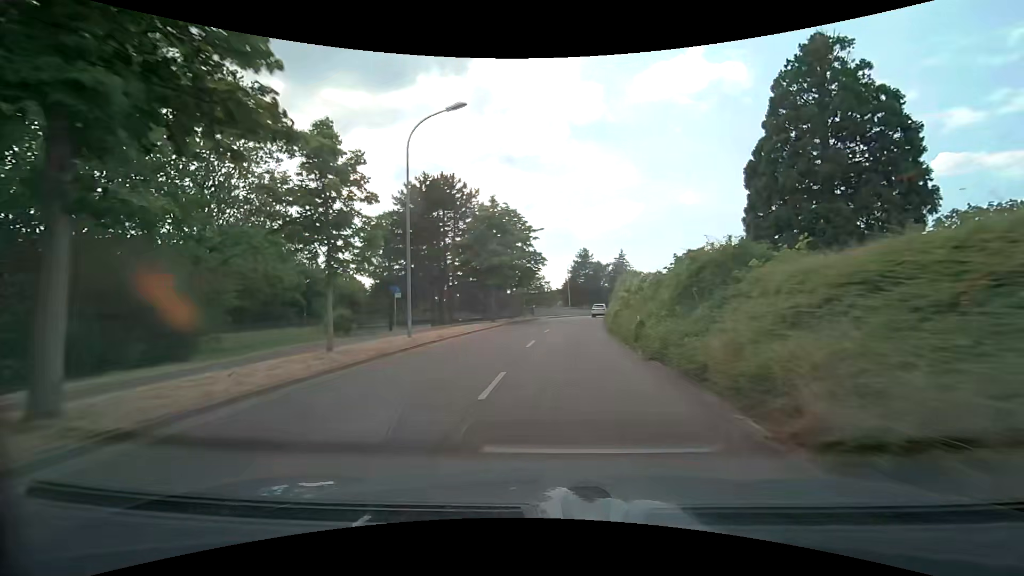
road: tertiary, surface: asphalt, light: Day
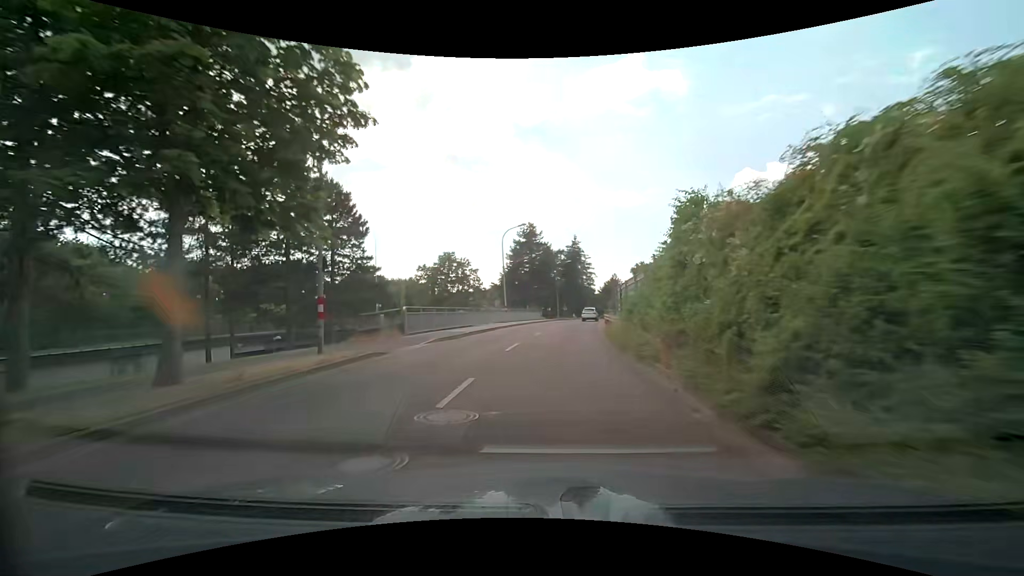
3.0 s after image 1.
(+2.3, +36.4) m; +7°
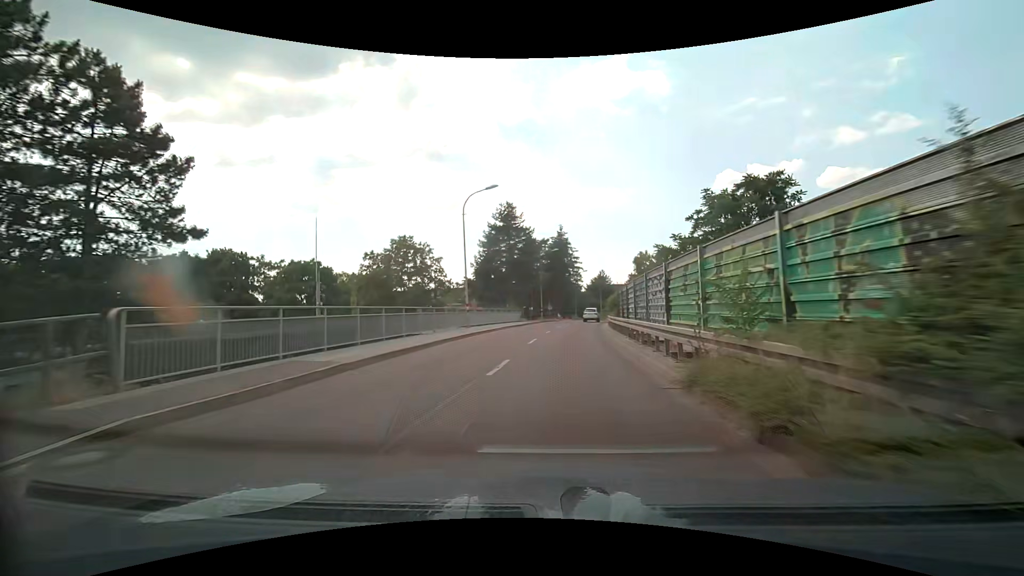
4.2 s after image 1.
(+0.1, +14.4) m; +2°
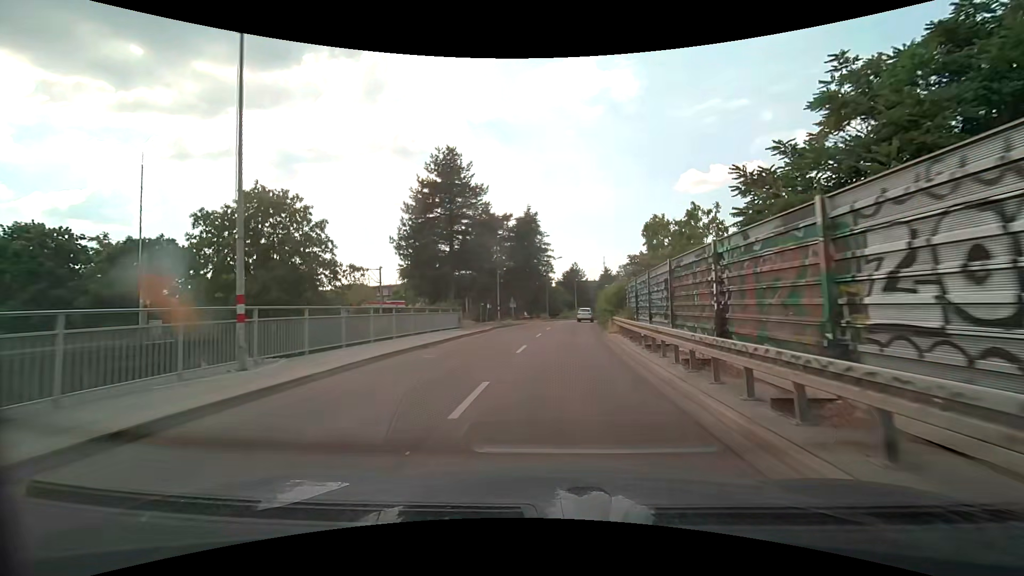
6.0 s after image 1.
(+0.5, +21.6) m; +3°
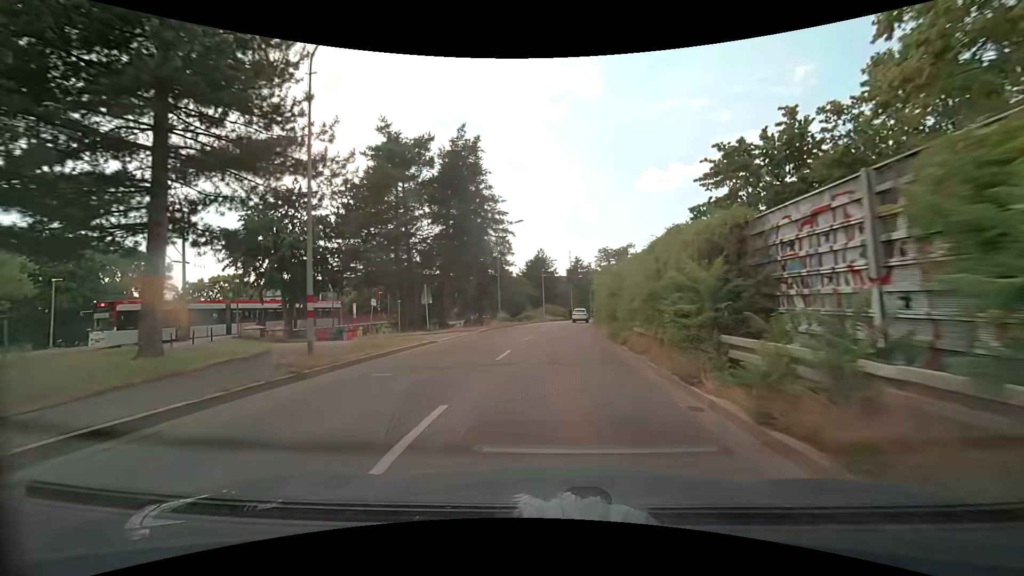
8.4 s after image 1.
(+1.2, +29.1) m; +4°
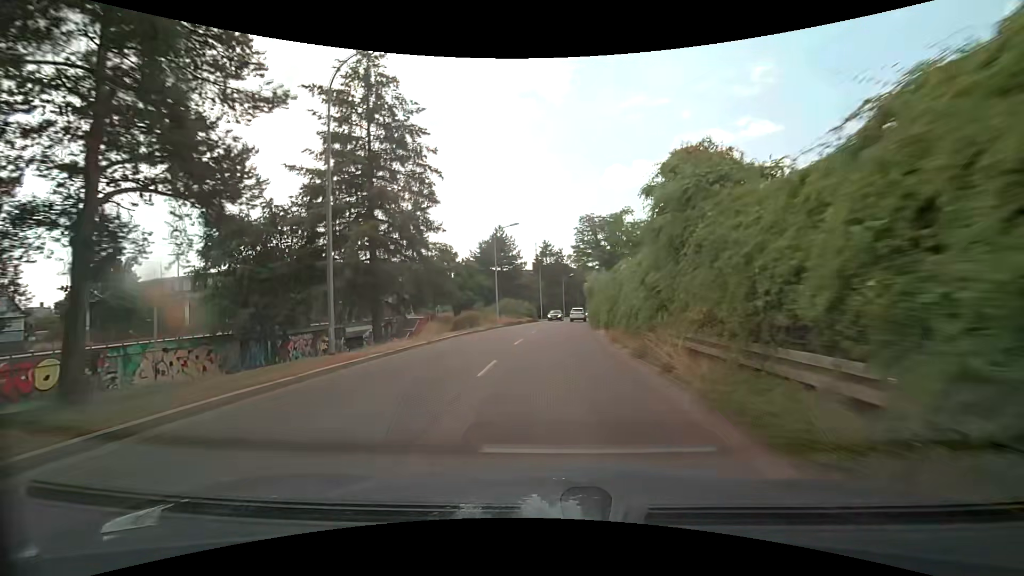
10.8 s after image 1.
(+1.0, +29.8) m; +4°
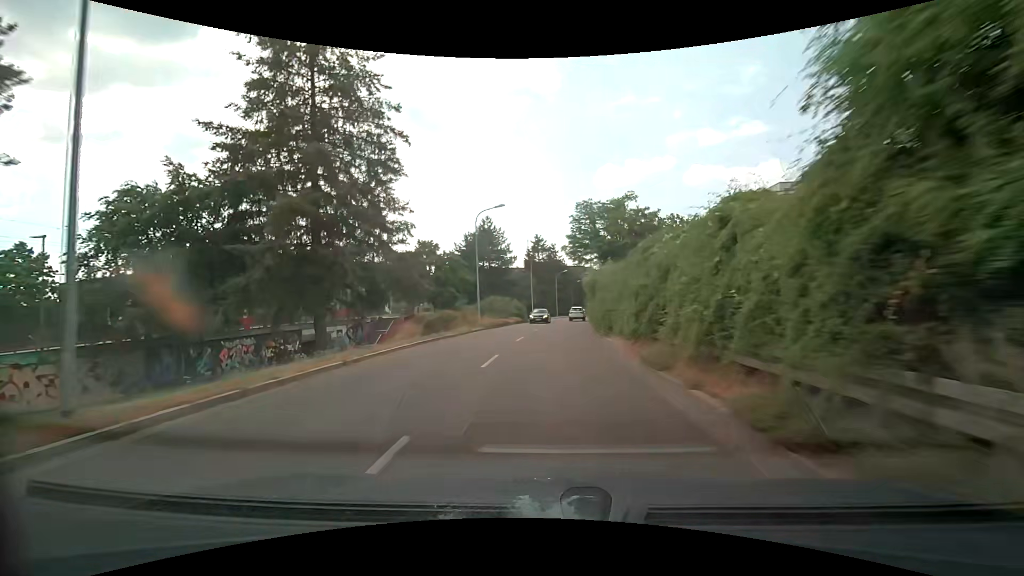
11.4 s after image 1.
(+0.1, +7.6) m; +1°
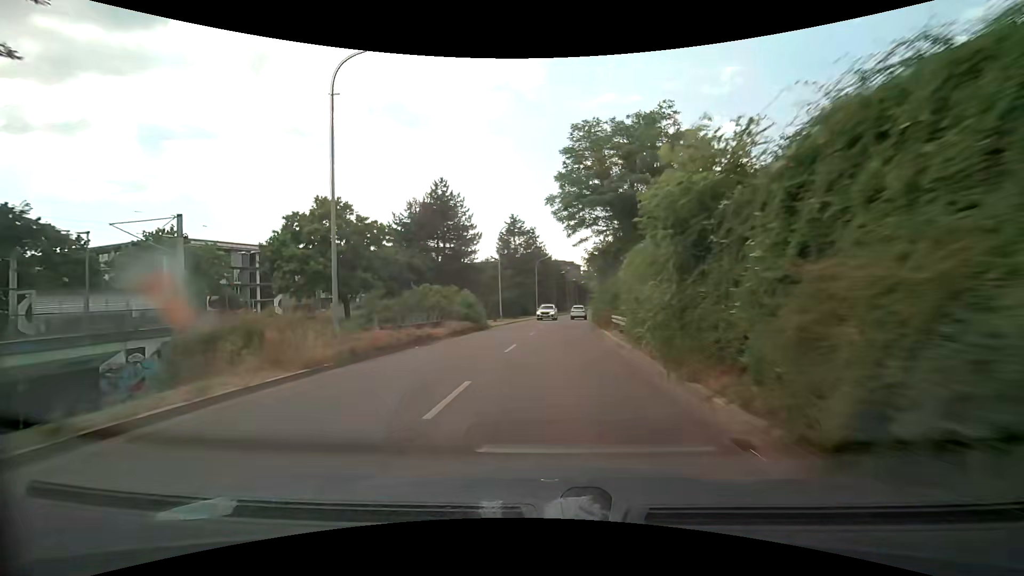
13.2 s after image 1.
(+0.2, +23.2) m; +2°
(0, +10) (0, +20) (+1, +30) (+2, +40) (+3, +50) (+4, +60) (+5, +70) (+6, +80) (+8, +90) (+10, +99) m
